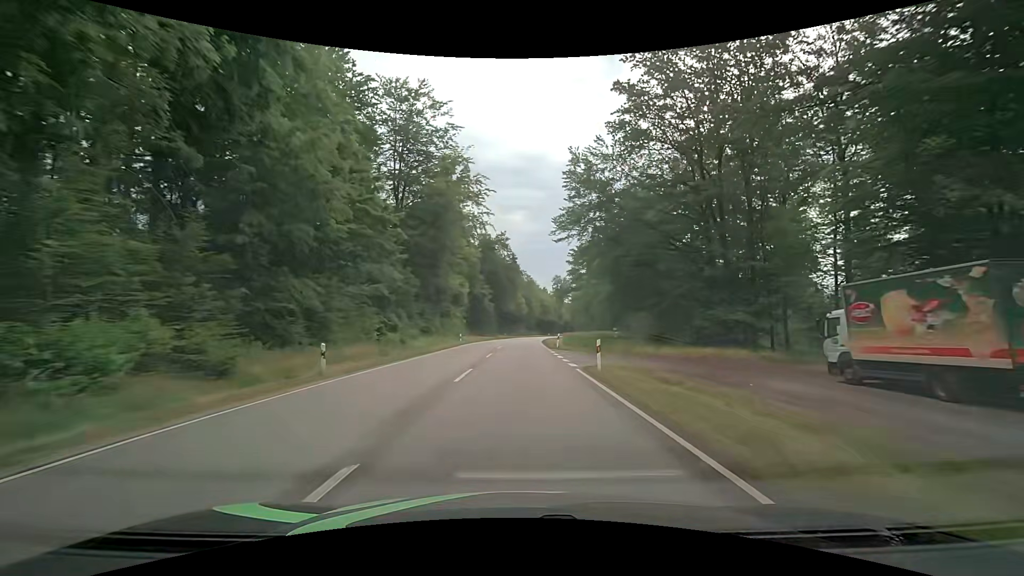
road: secondary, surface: asphalt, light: Day
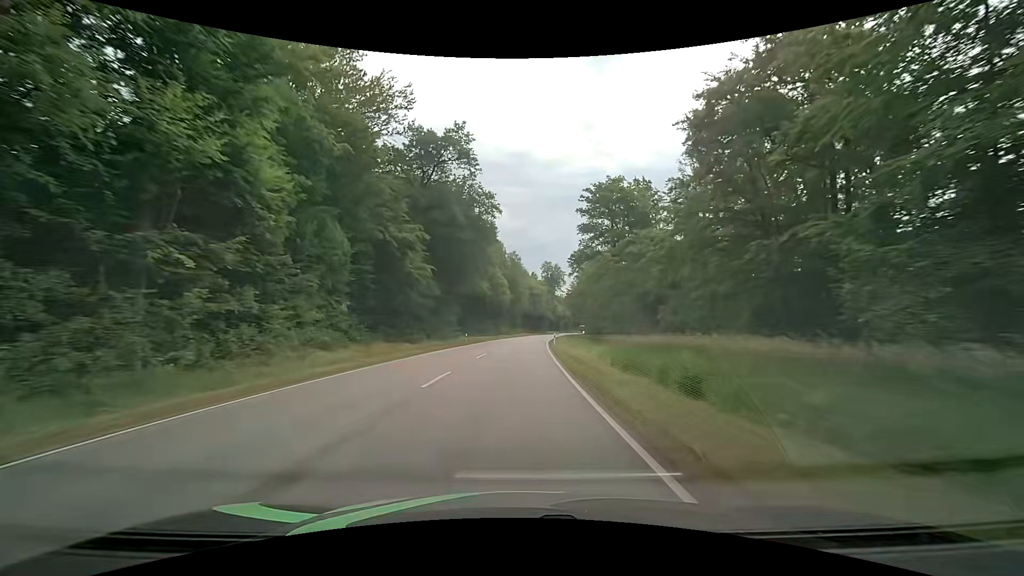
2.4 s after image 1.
(+0.7, +49.3) m; +2°
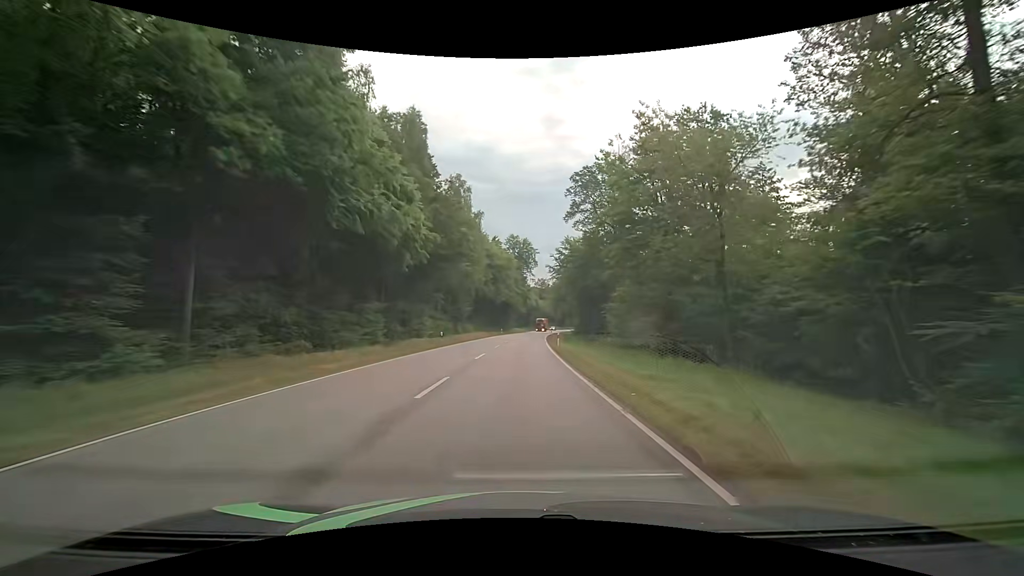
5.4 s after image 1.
(+1.6, +61.8) m; +4°
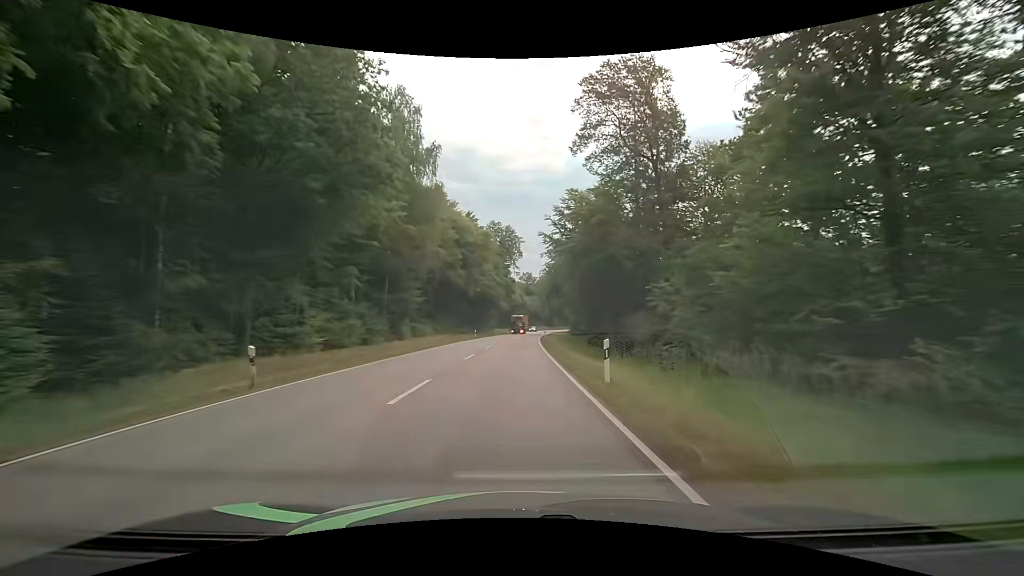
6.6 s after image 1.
(+0.4, +24.6) m; +2°
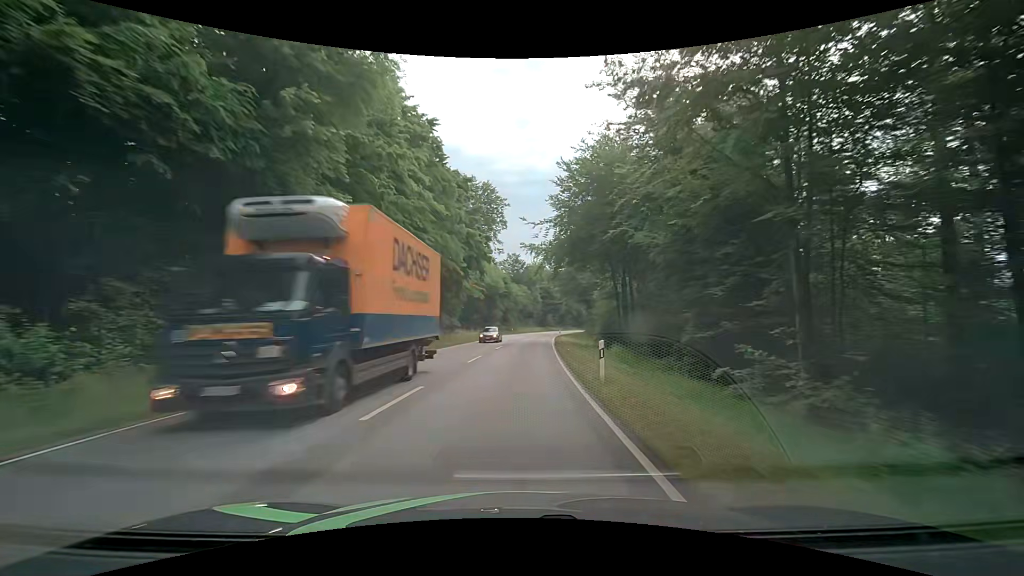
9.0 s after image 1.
(+0.6, +49.2) m; +1°
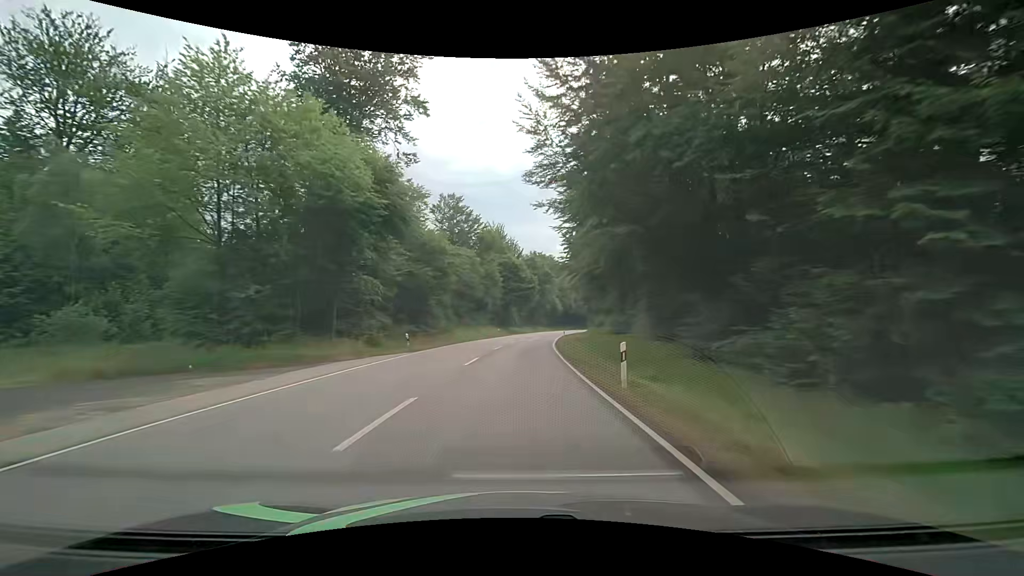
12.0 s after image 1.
(+2.9, +61.8) m; +5°
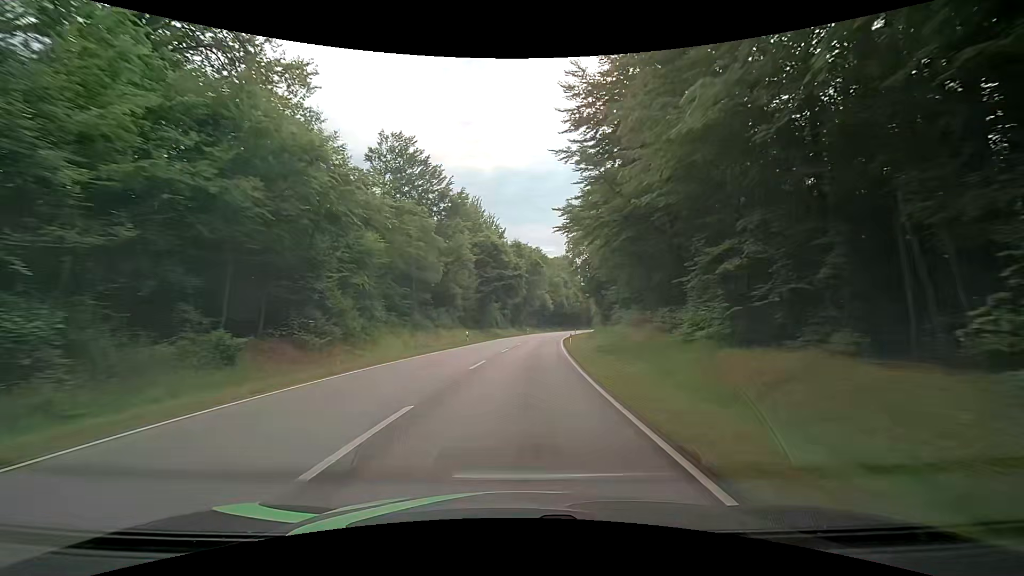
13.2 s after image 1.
(+0.3, +24.8) m; +2°
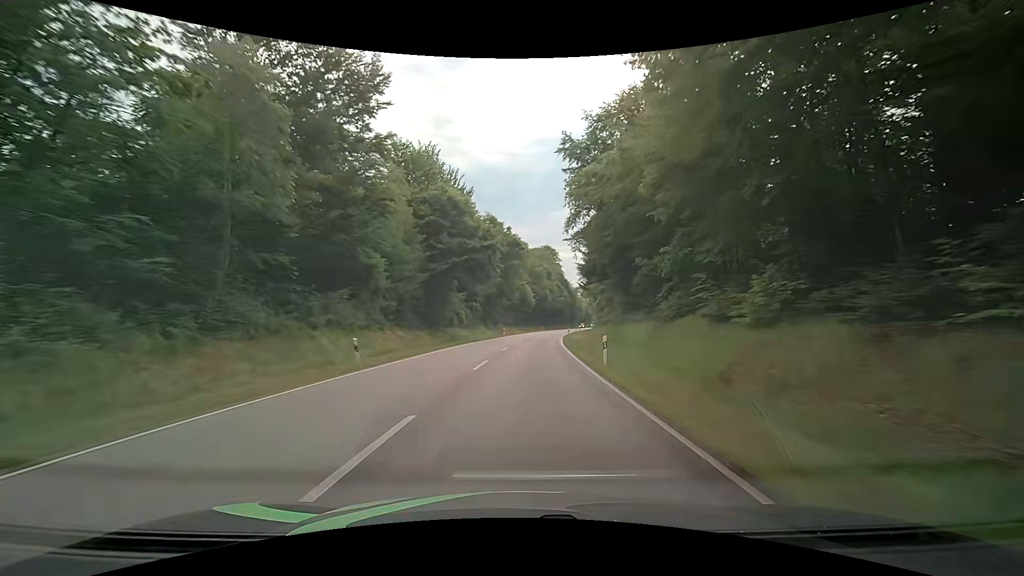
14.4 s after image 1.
(+0.3, +24.8) m; +2°
(0, +10) (0, +20) (+1, +30) (+1, +40) (+2, +50) (+3, +60) (+5, +70) (+6, +80) (+7, +90) (+9, +99) m
